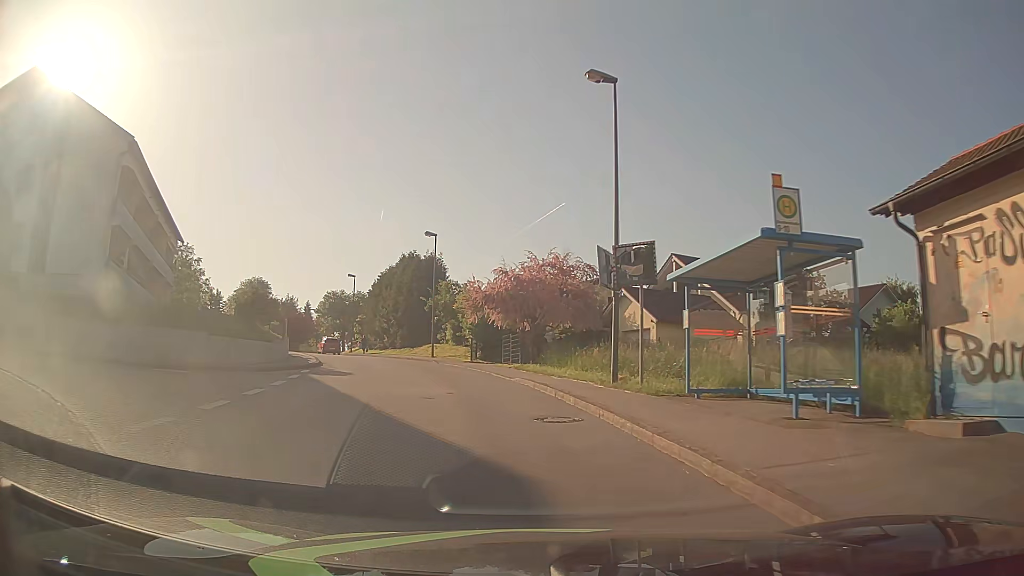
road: unclassified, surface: asphalt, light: Day
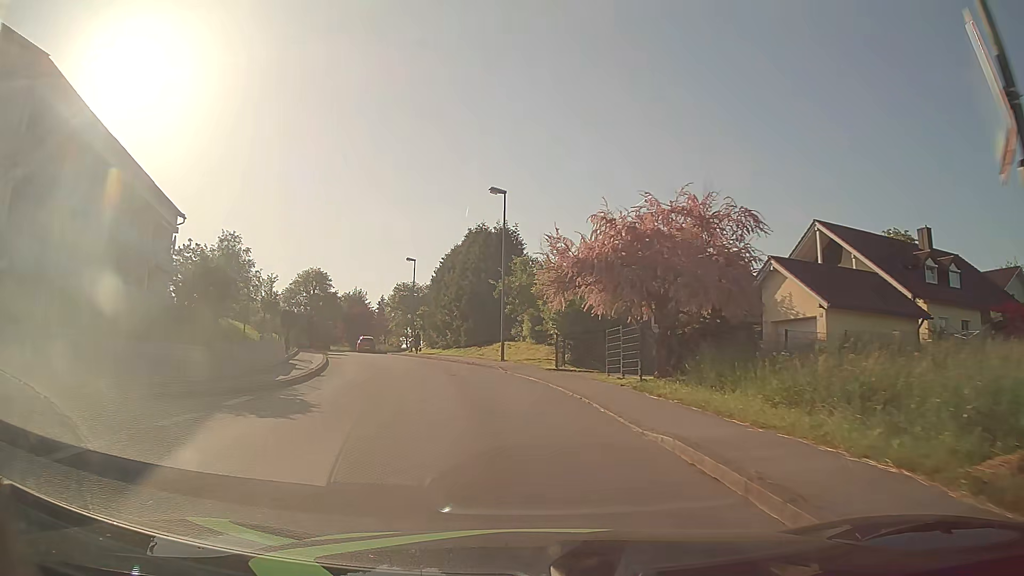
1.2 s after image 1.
(-0.8, +12.2) m; -8°
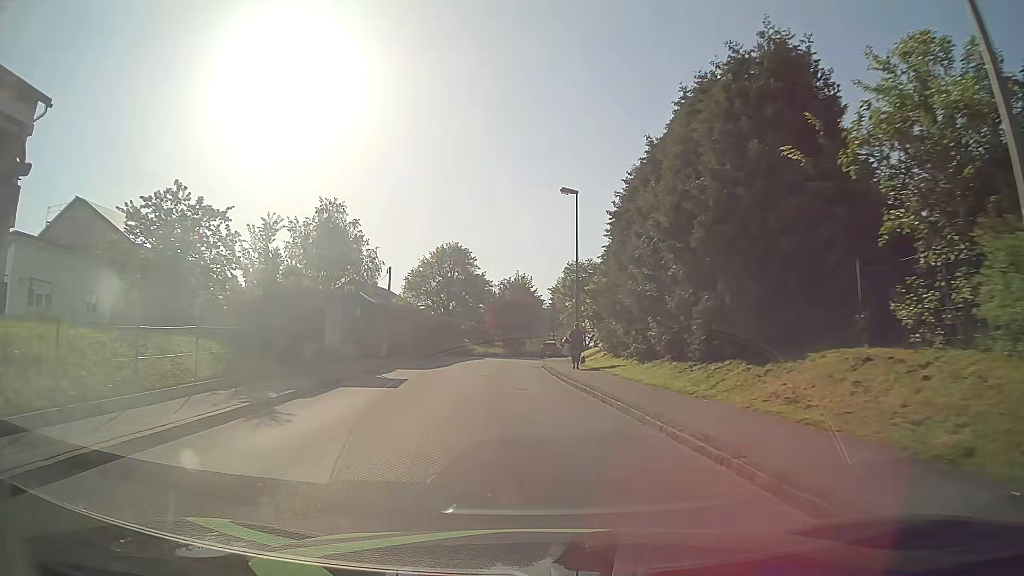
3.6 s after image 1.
(-3.2, +26.2) m; -15°
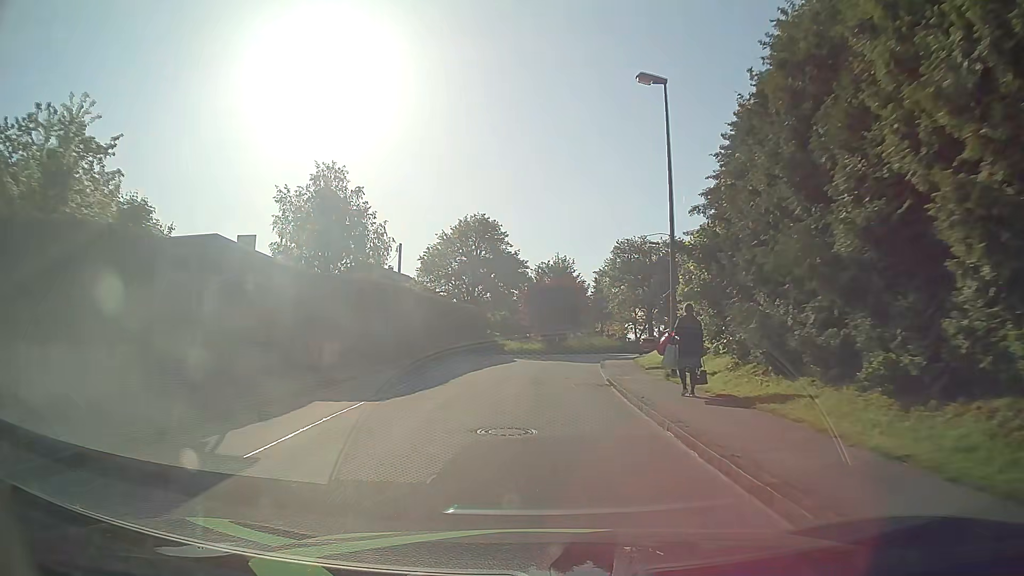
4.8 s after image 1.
(-0.5, +13.5) m; -3°
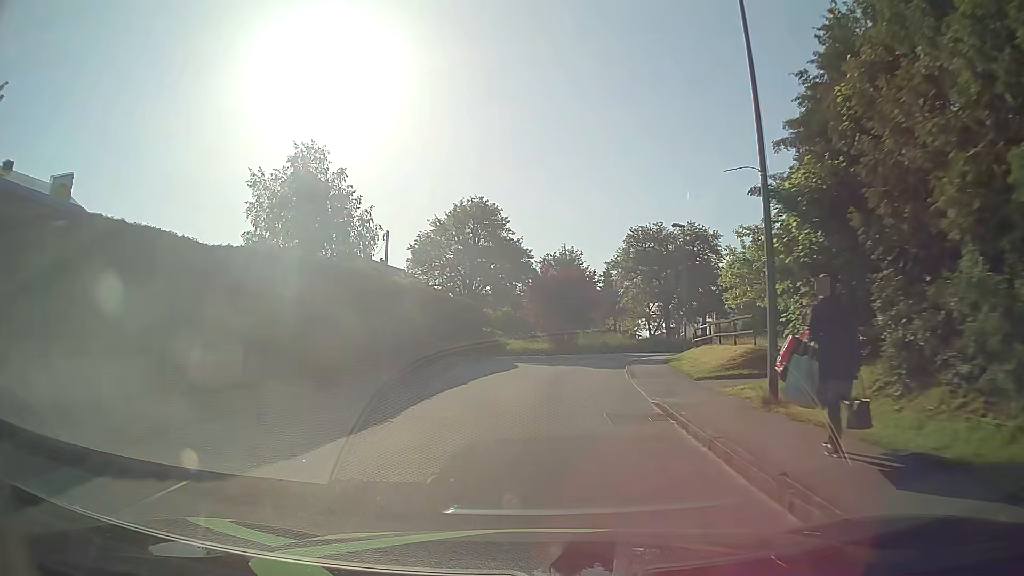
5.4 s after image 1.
(-0.1, +6.7) m; 0°
